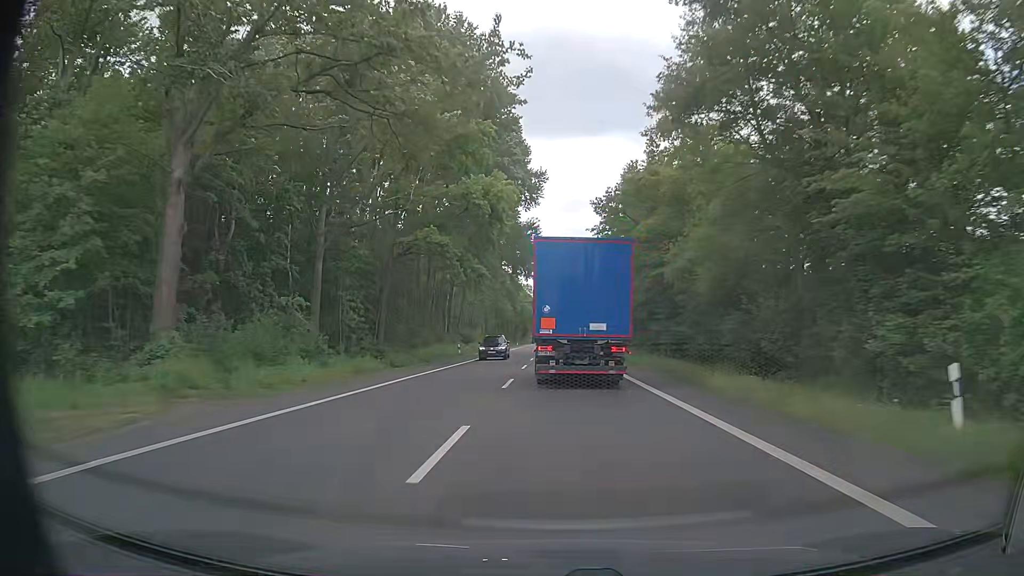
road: primary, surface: asphalt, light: Day
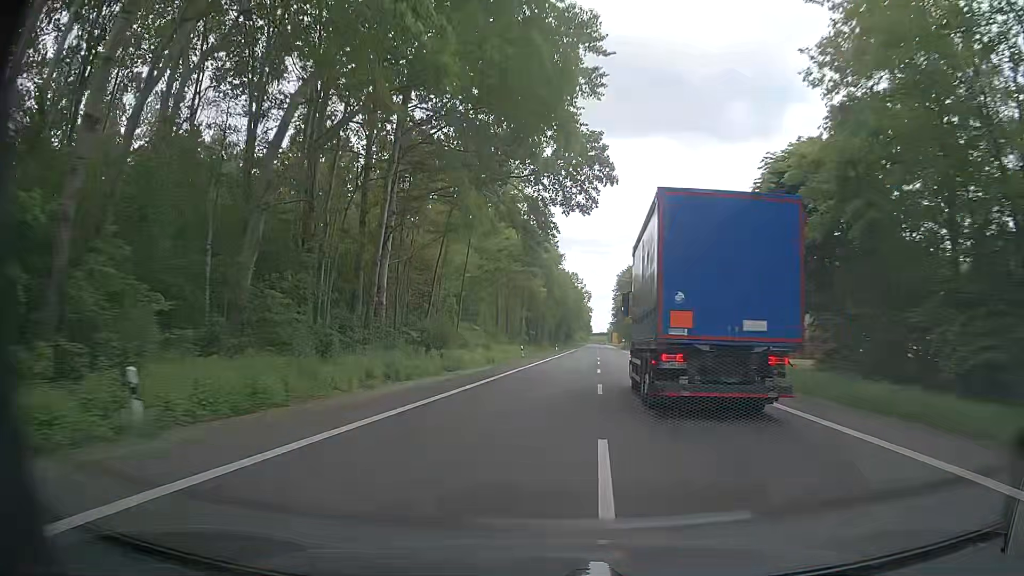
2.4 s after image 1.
(-1.3, +49.8) m; -4°
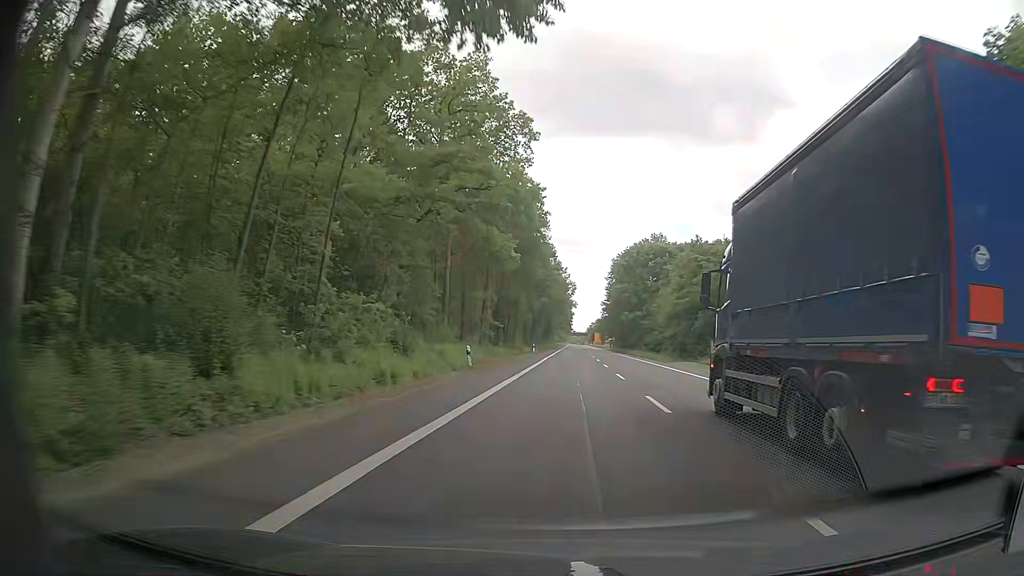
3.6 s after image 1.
(+0.1, +28.7) m; +1°
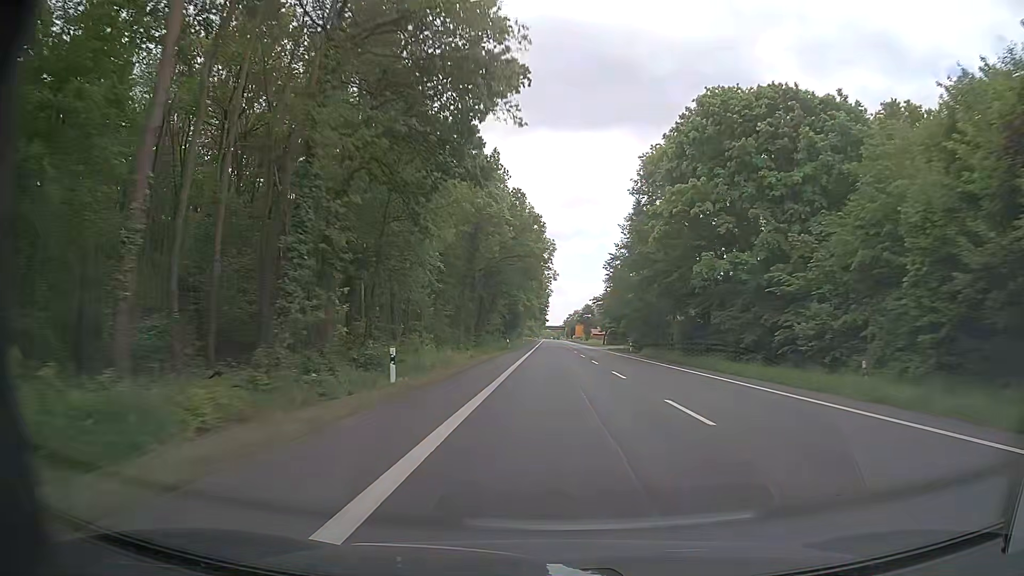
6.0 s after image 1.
(+2.3, +63.1) m; +3°
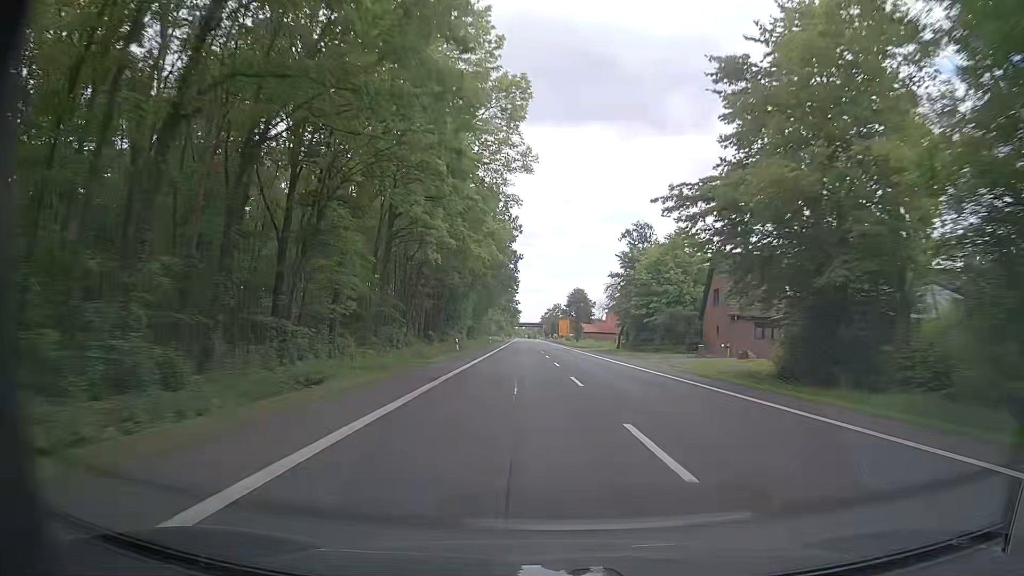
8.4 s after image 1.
(+0.9, +64.3) m; +2°
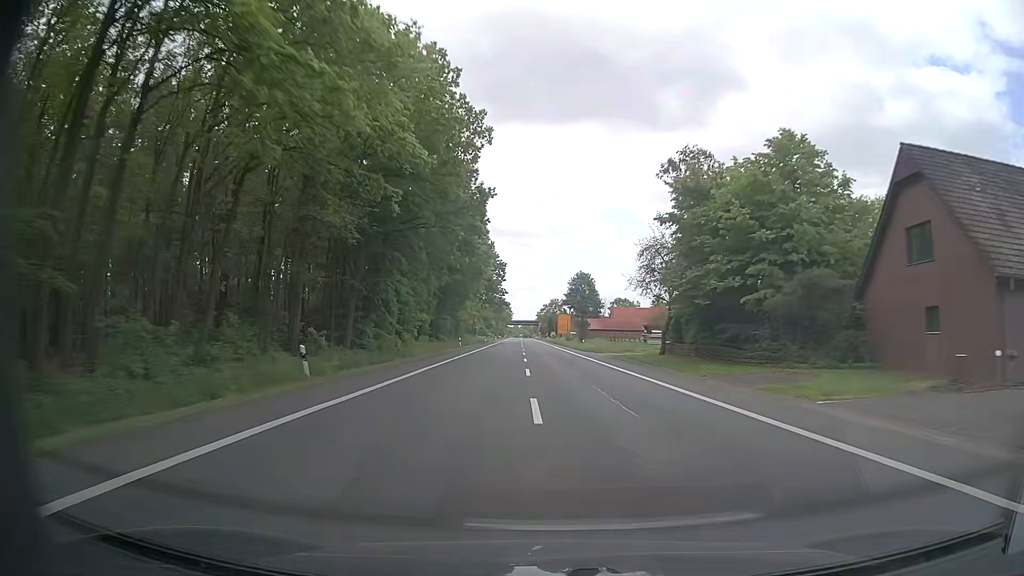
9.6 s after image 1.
(+0.3, +32.2) m; +1°
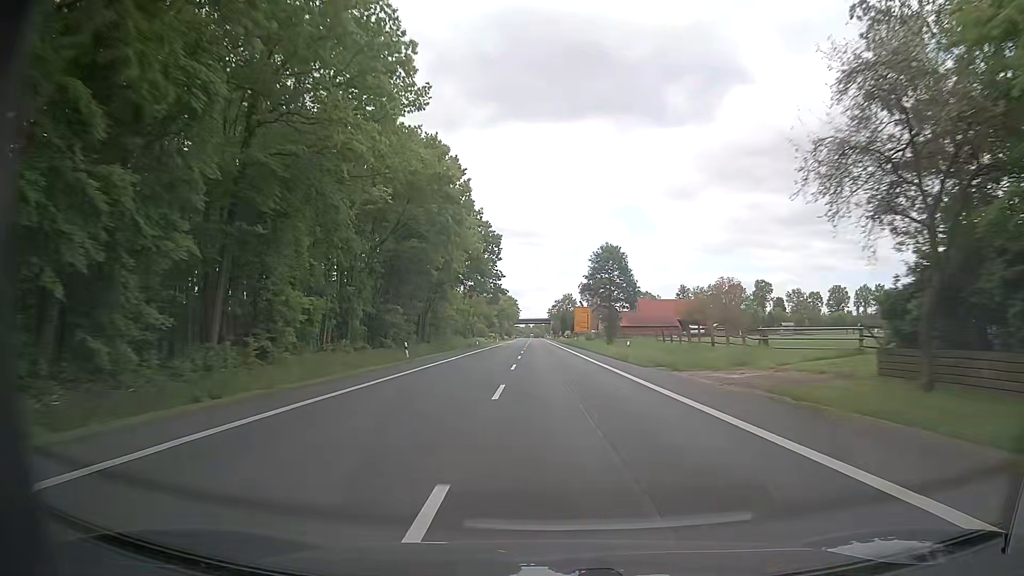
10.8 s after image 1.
(-0.2, +32.1) m; -1°
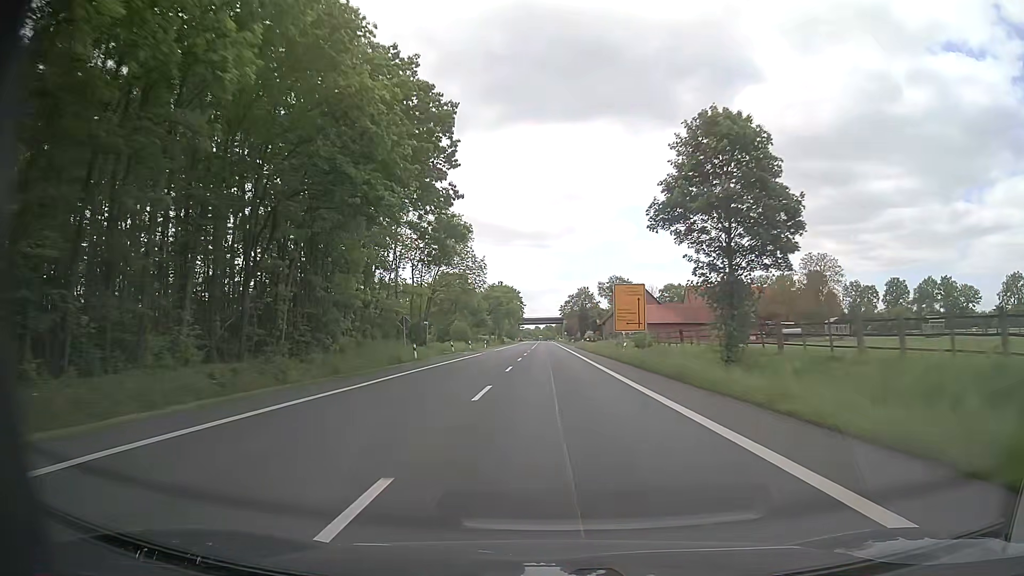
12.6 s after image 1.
(-0.6, +47.9) m; -1°
(0, +10) (0, +20) (0, +30) (0, +40) (0, +50) (0, +60) (0, +70) (0, +80) (0, +90) (0, +100) m
